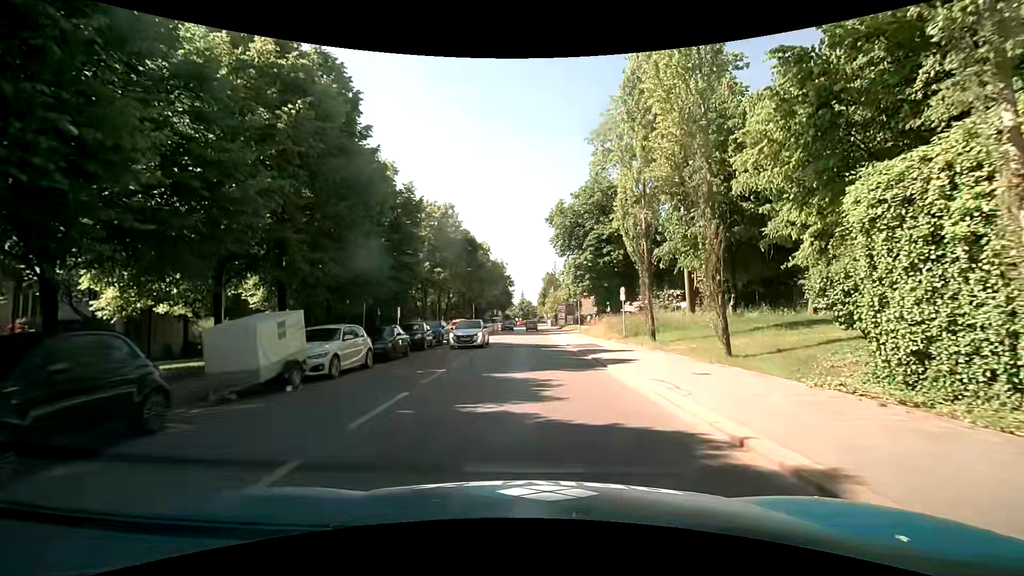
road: secondary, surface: asphalt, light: Day
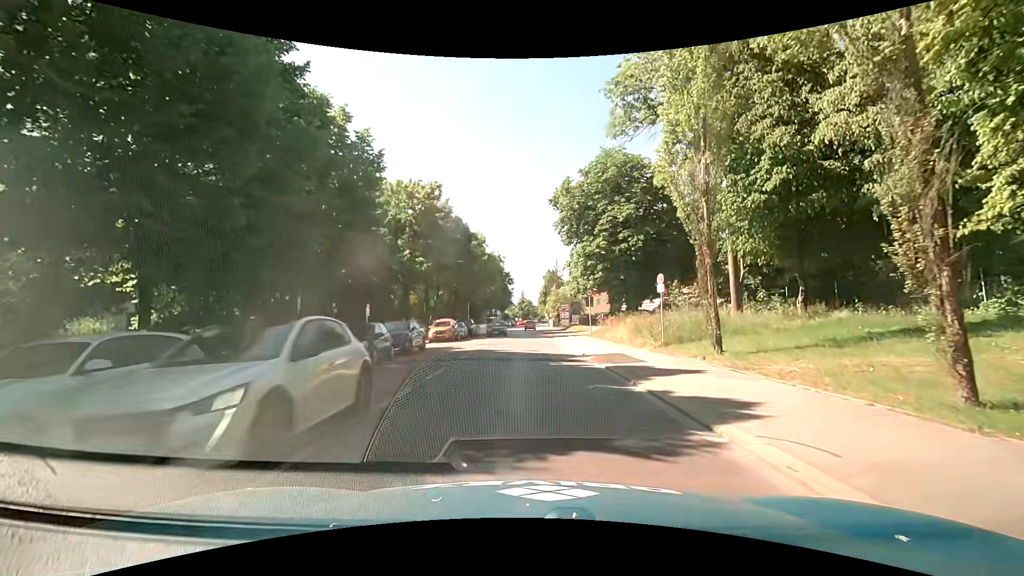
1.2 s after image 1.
(0.0, +8.4) m; 0°
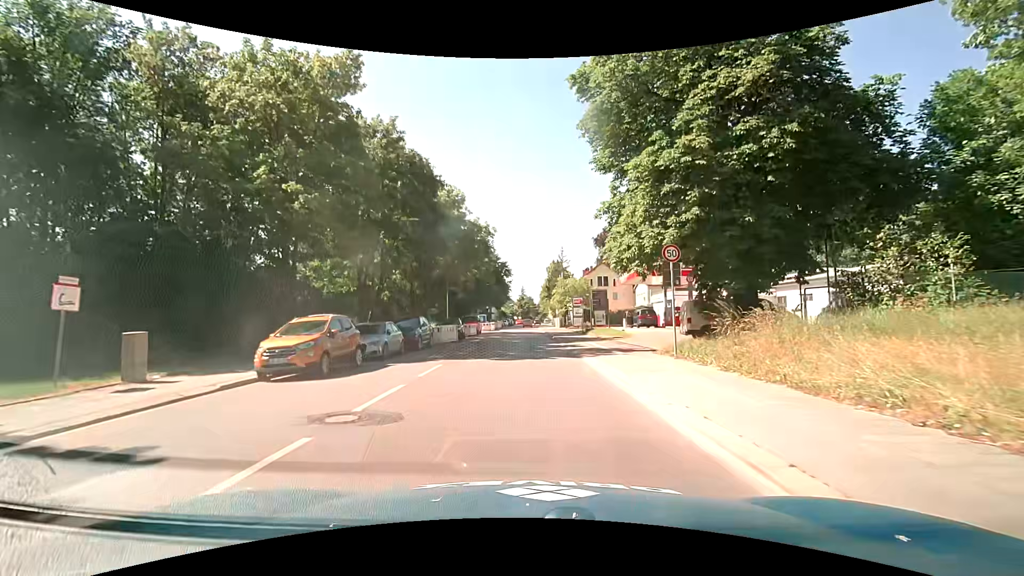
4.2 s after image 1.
(0.0, +22.5) m; +1°
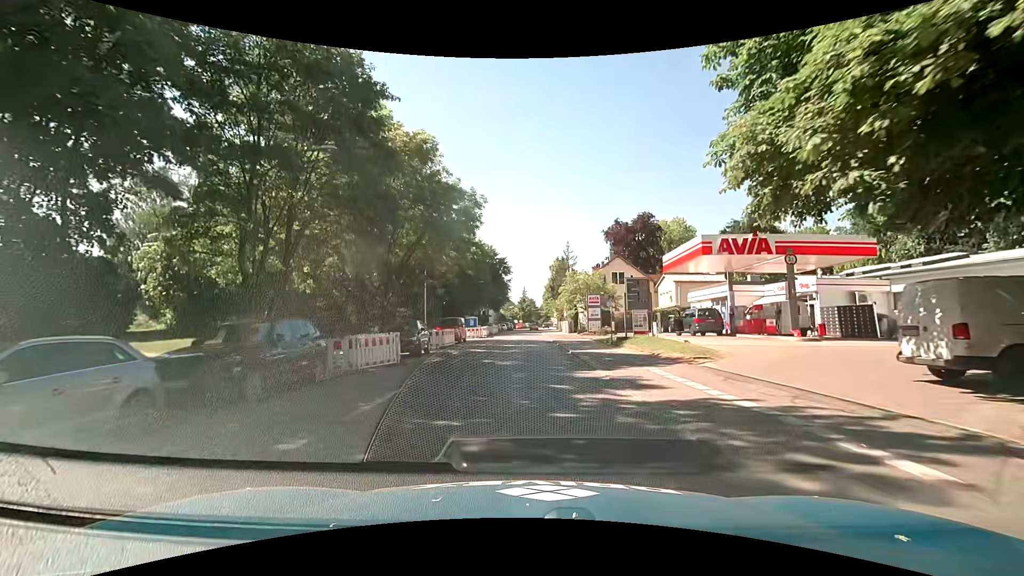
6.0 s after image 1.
(-0.2, +14.7) m; -1°
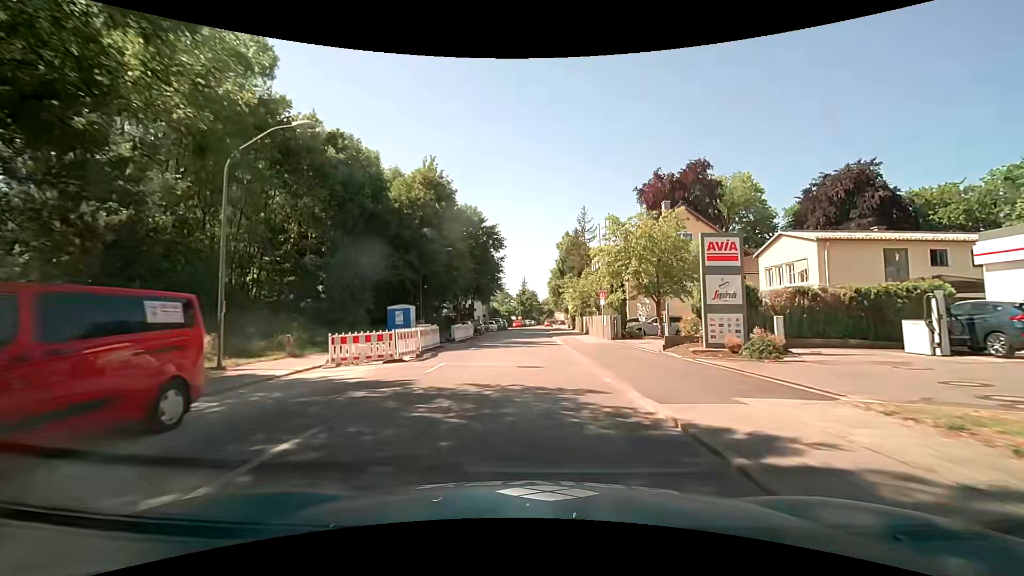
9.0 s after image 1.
(-0.1, +33.2) m; 0°
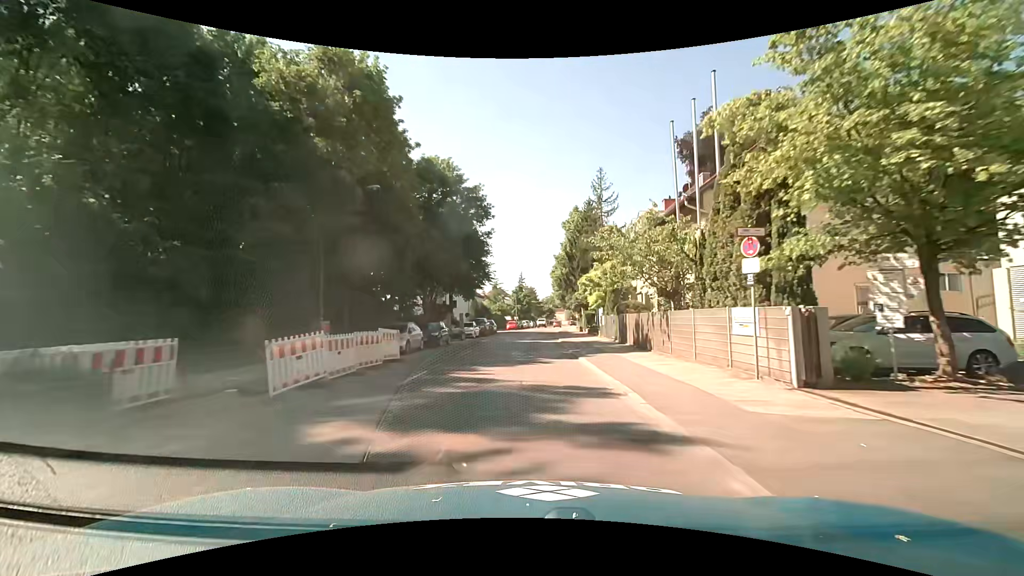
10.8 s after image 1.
(0.0, +22.0) m; 0°
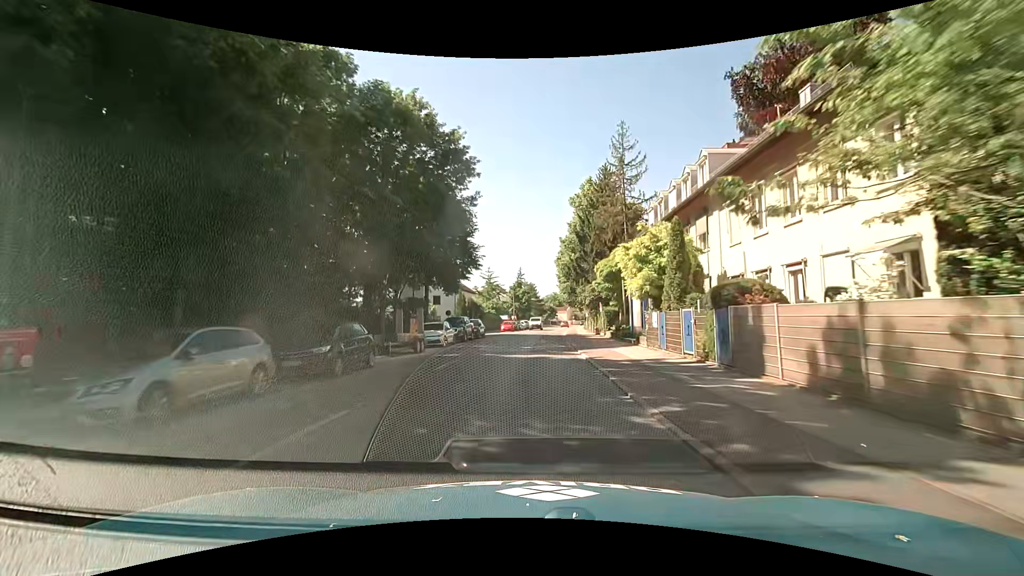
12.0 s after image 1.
(0.0, +14.9) m; 0°
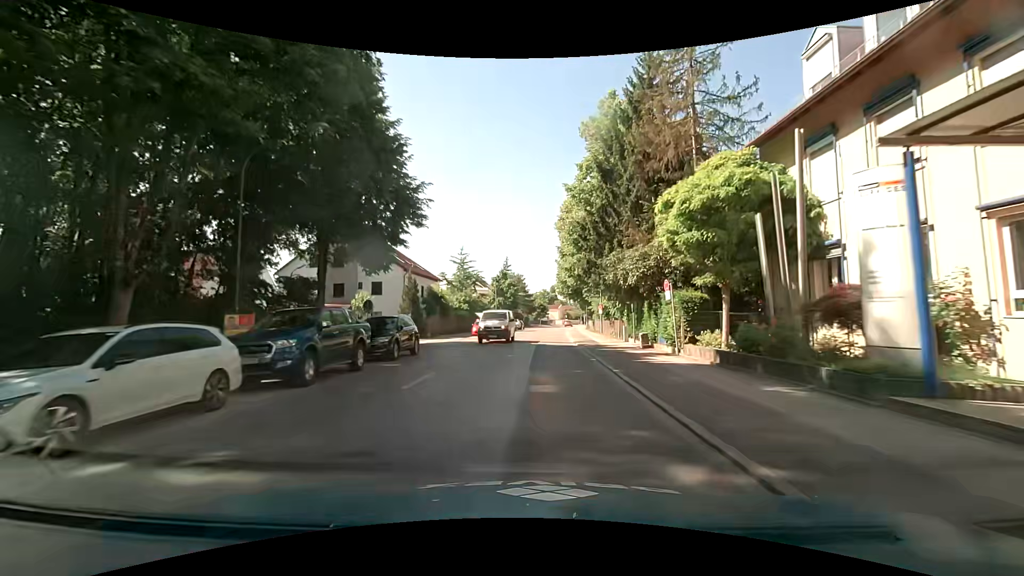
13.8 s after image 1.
(+0.3, +22.6) m; +2°
(0, +10) (0, +20) (0, +30) (+1, +40) (+1, +50) (+2, +60) (+3, +70) (+3, +80) (+5, +90) (+6, +100) m
